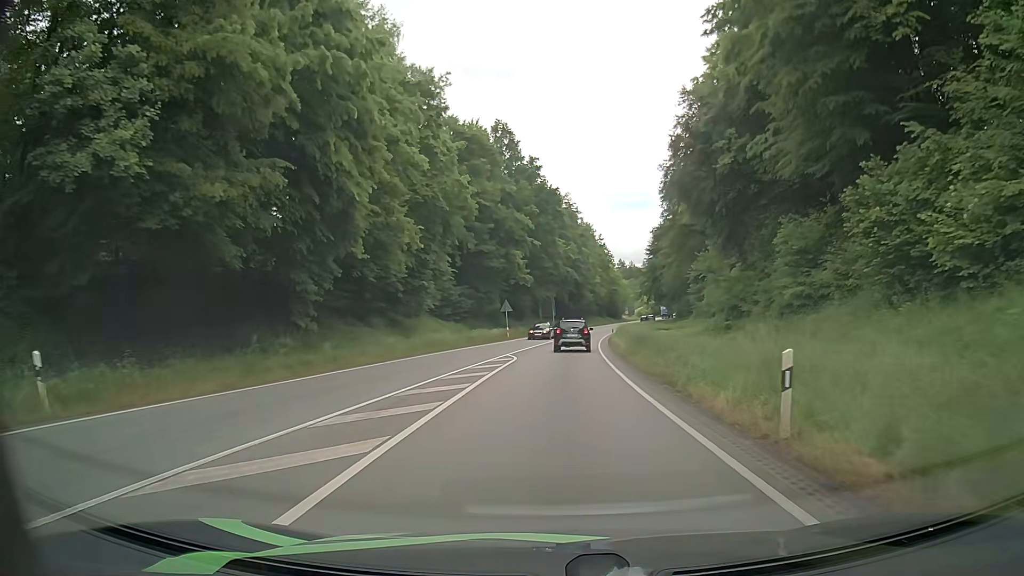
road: primary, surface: asphalt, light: Day
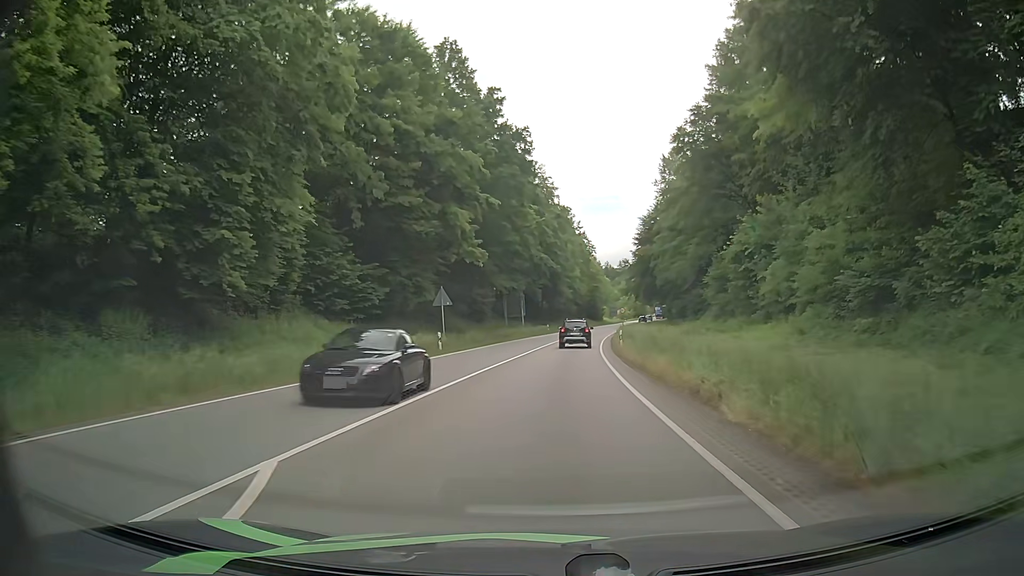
(+0.4, +24.6) m; +3°
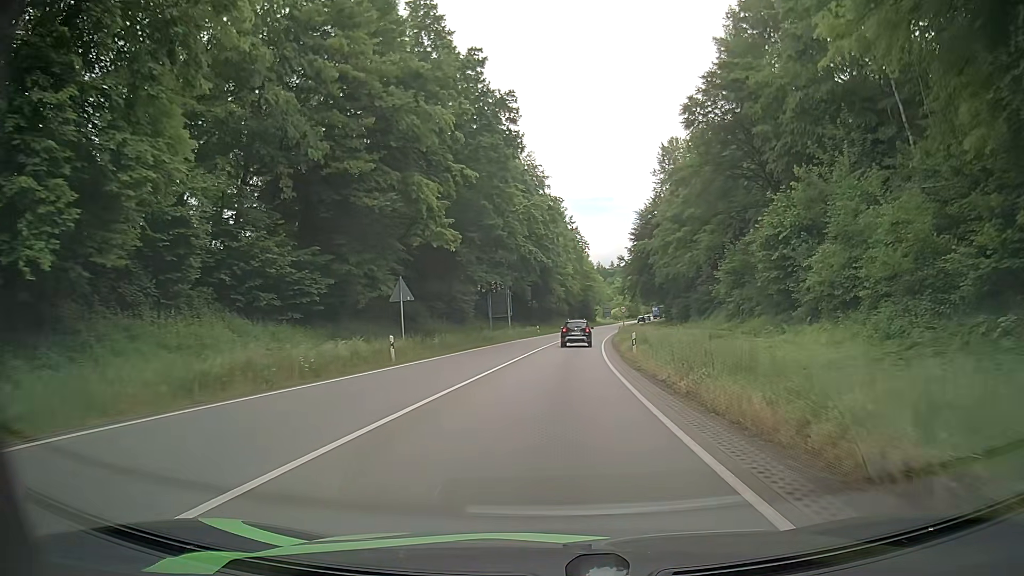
(0.0, +8.6) m; +2°
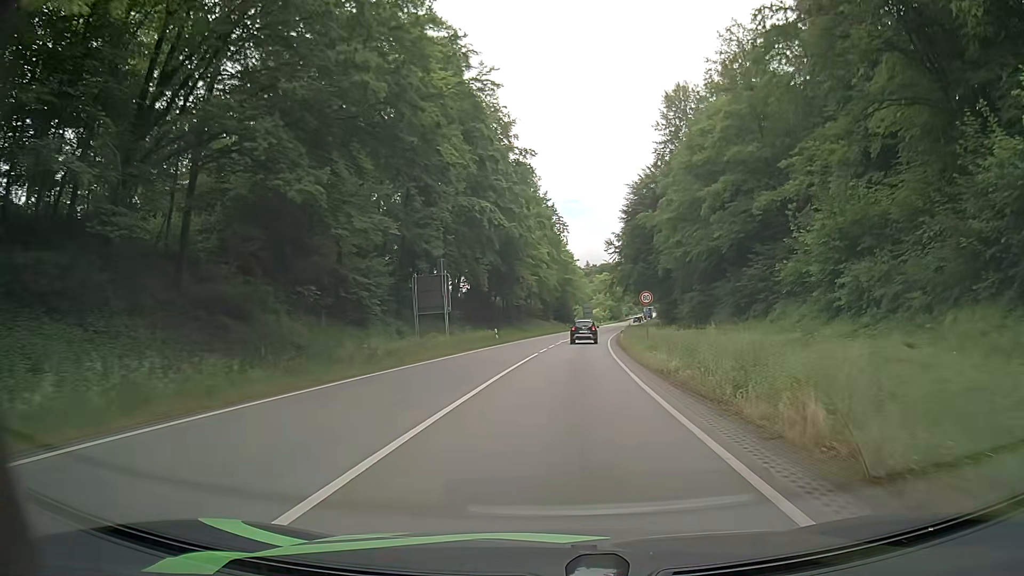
(0.0, +26.8) m; +1°
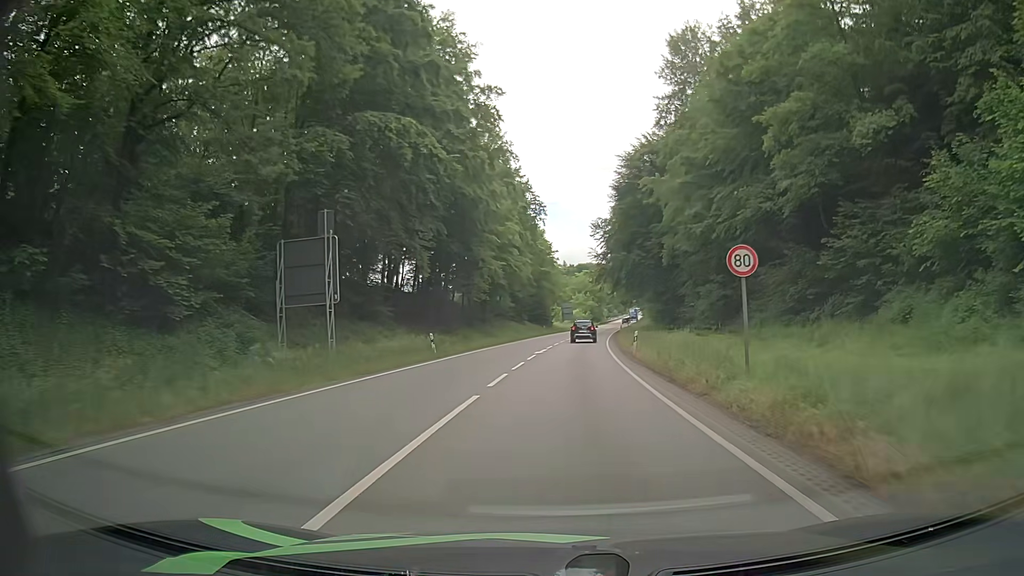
(+0.3, +18.6) m; +2°
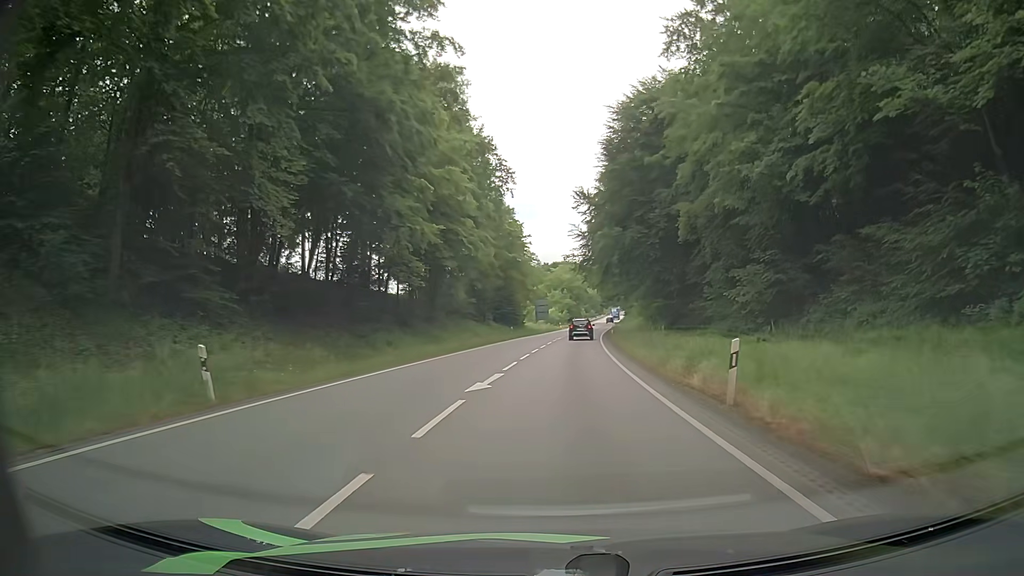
(+0.5, +19.2) m; +3°
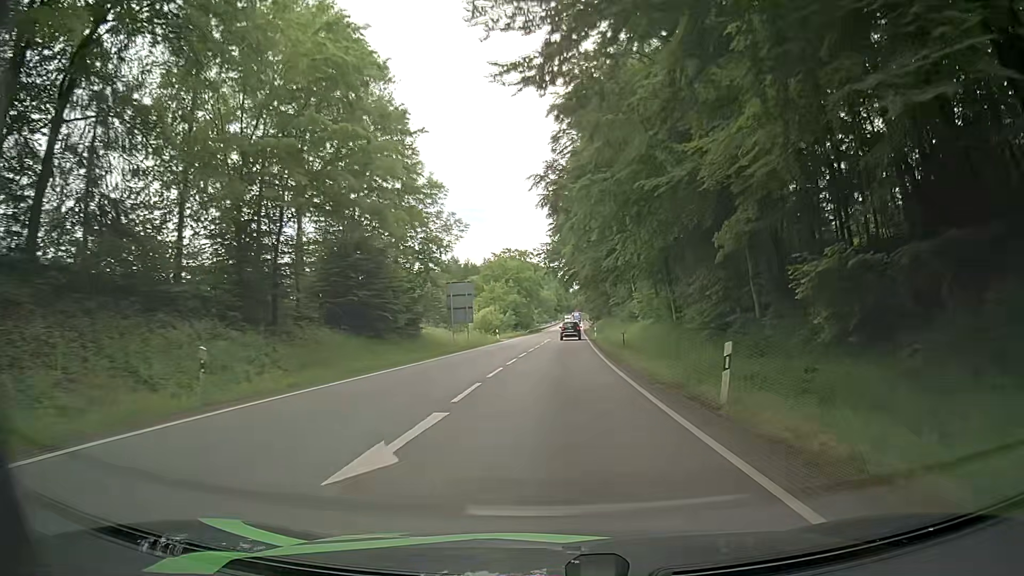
(+1.3, +50.0) m; +3°
